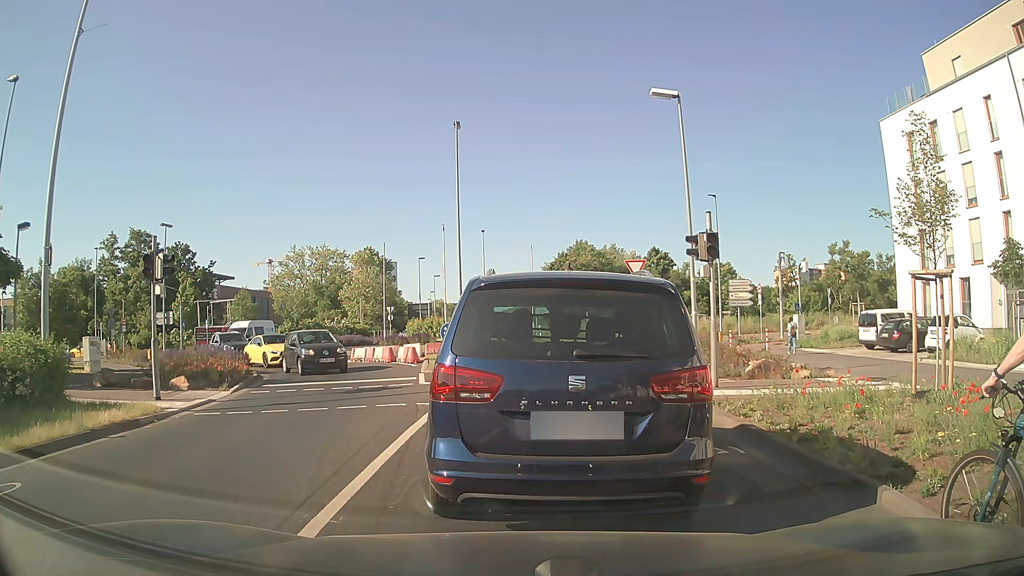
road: secondary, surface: asphalt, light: Day
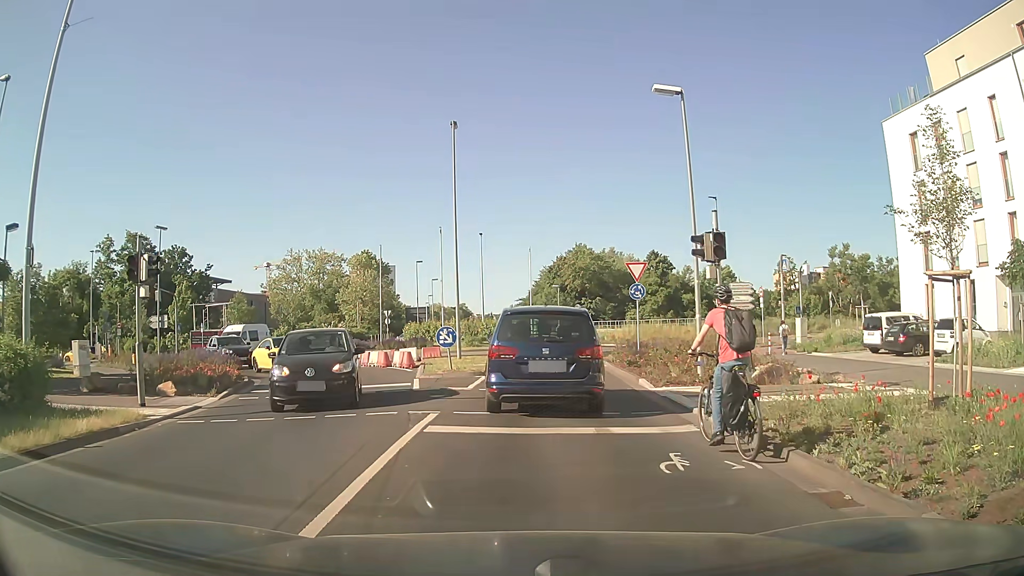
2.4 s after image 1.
(0.0, +0.7) m; 0°
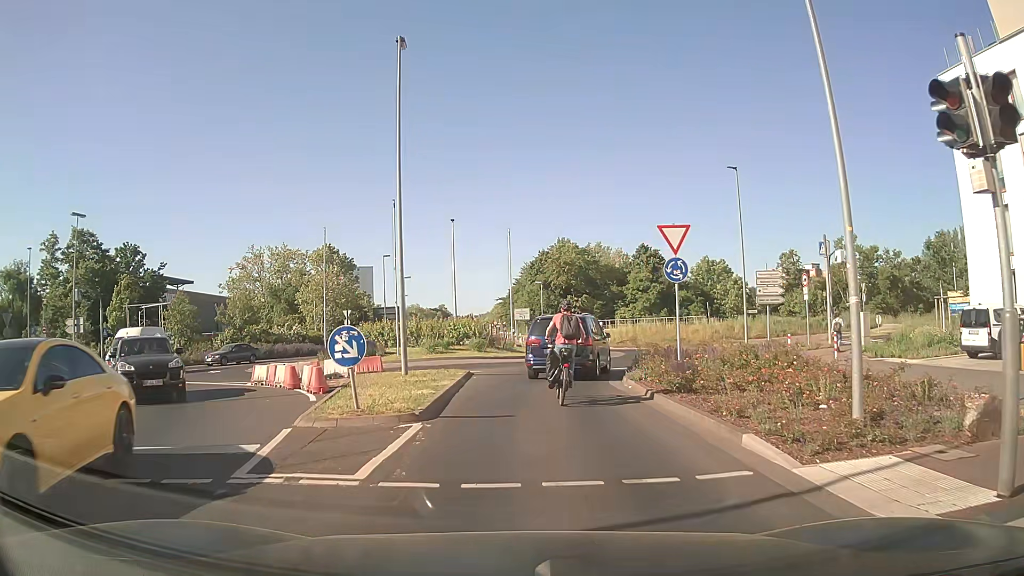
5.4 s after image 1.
(+0.1, +9.5) m; +1°
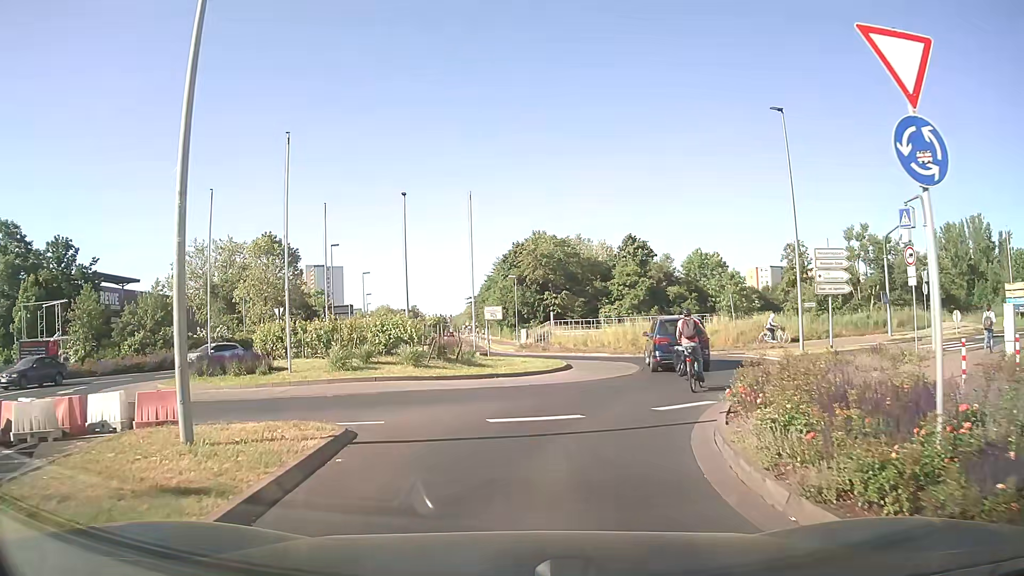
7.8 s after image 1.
(+0.5, +11.5) m; +2°
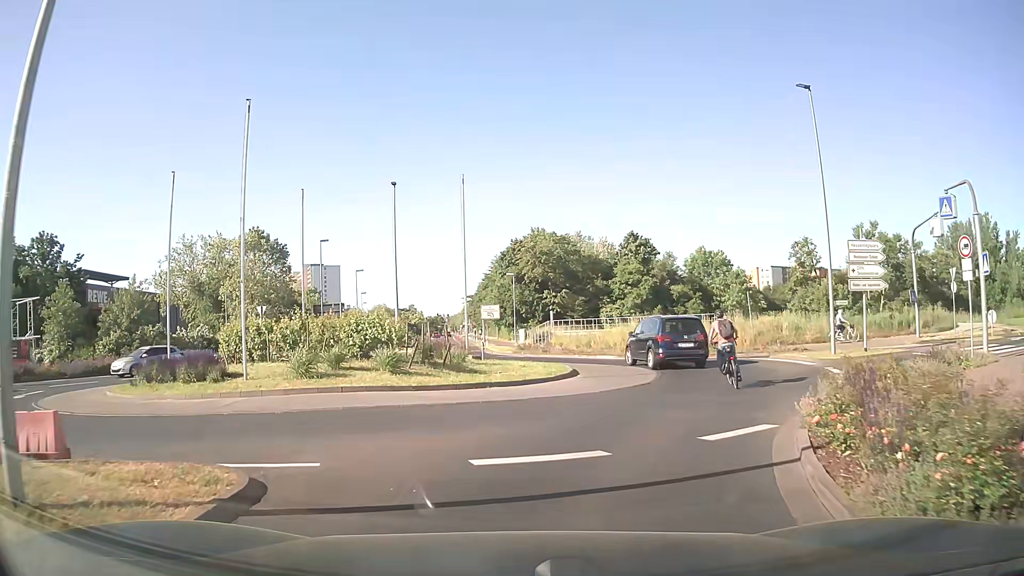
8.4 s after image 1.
(0.0, +3.2) m; +1°
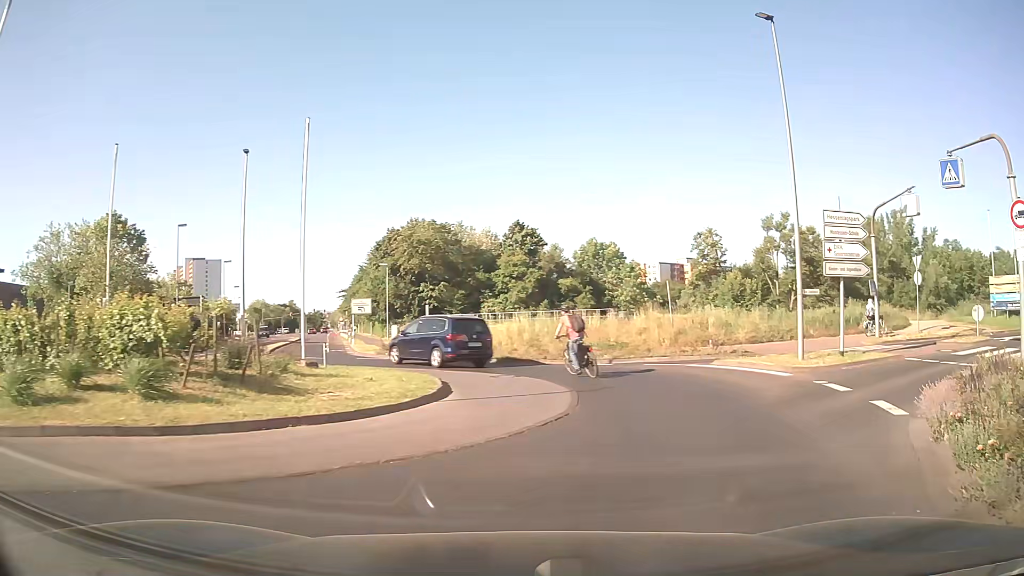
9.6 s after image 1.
(+0.4, +6.8) m; +11°
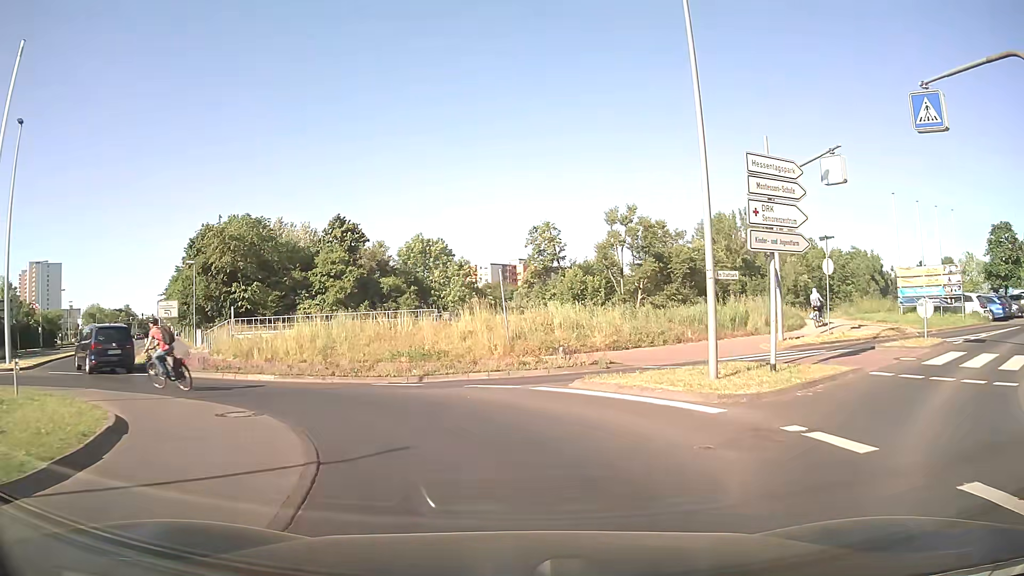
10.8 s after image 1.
(+0.9, +6.8) m; +13°
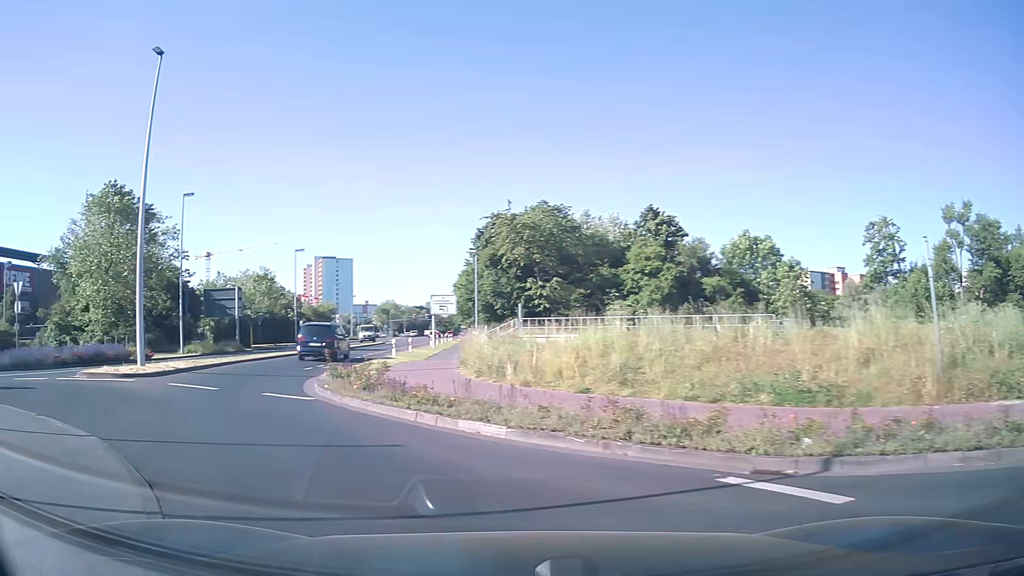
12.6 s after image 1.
(-1.6, +9.8) m; -27°
(-3, +9) (-7, +18) (-9, +28) (-10, +38) (-11, +48) (-11, +58) (-12, +68) (-13, +78) (-14, +88) (-14, +98) m
